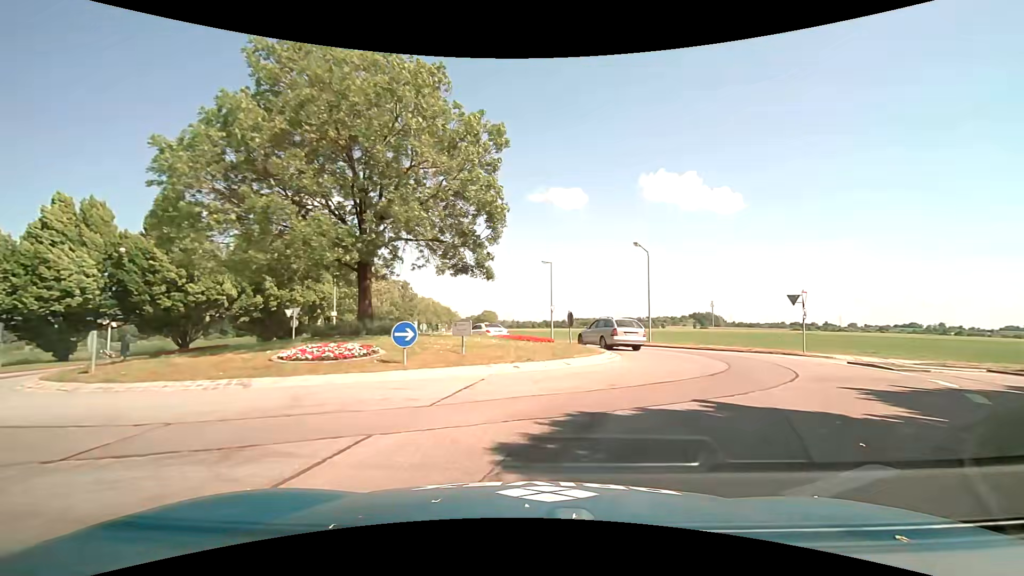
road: secondary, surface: asphalt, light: Day
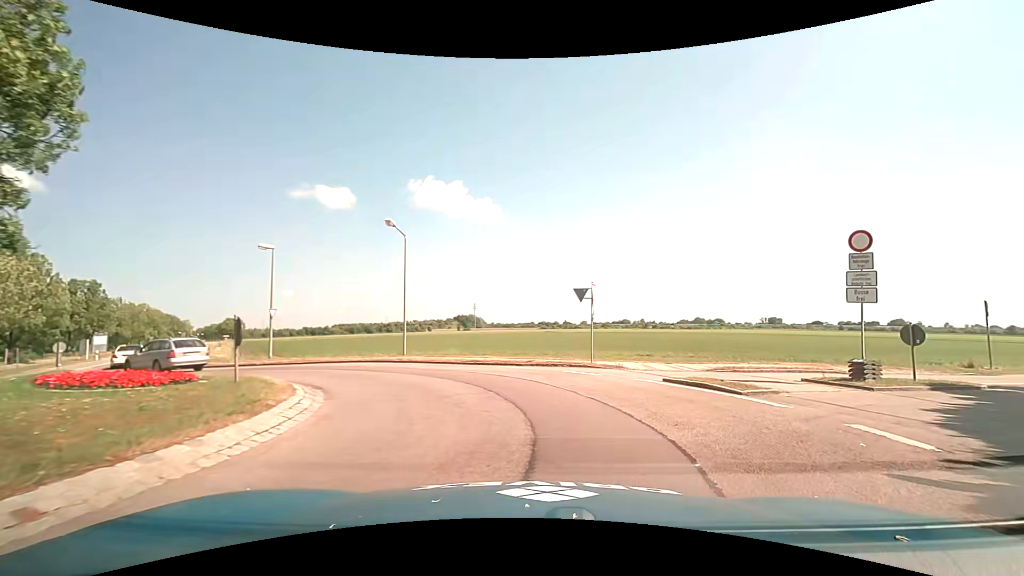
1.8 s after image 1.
(+2.0, +8.4) m; +28°
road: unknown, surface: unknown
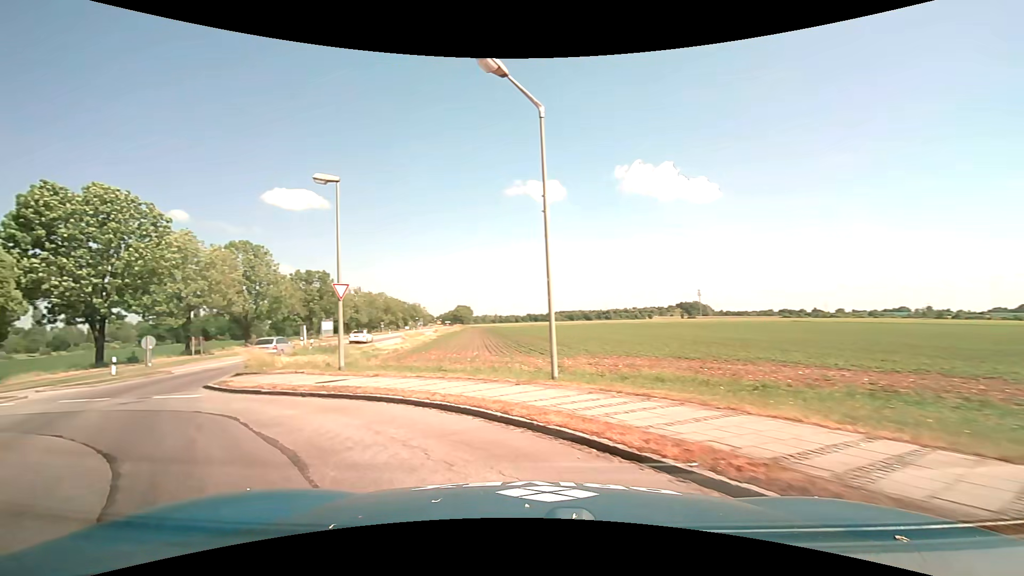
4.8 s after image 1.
(-1.6, +15.3) m; -25°
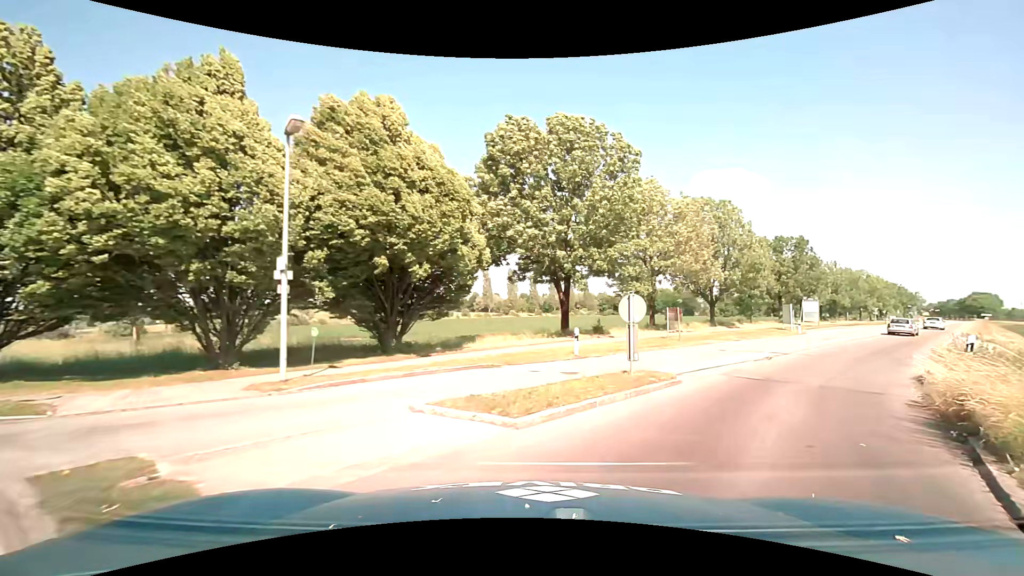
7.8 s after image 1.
(-10.0, +14.0) m; -46°
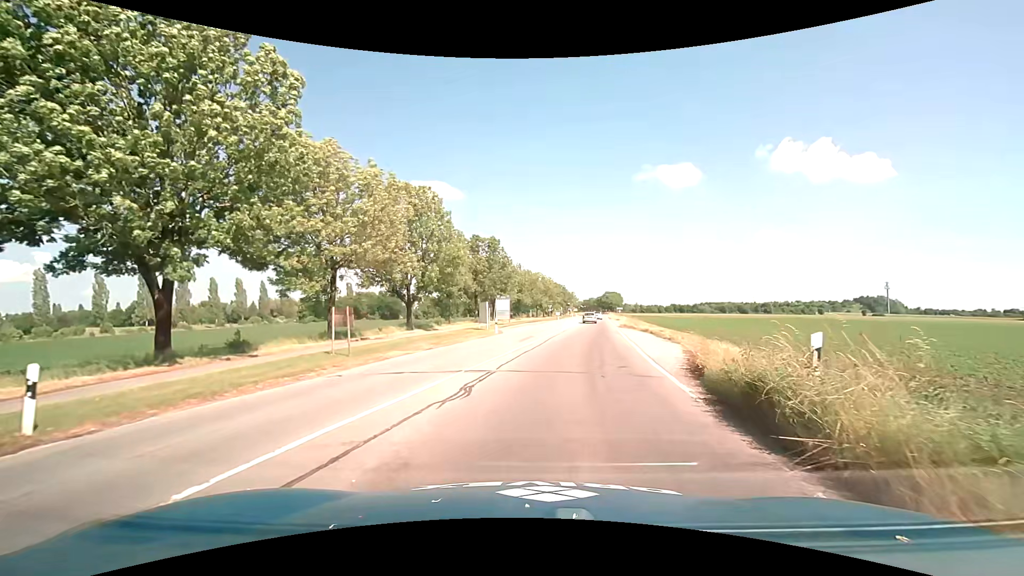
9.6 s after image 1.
(+3.0, +9.2) m; +32°
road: secondary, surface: asphalt
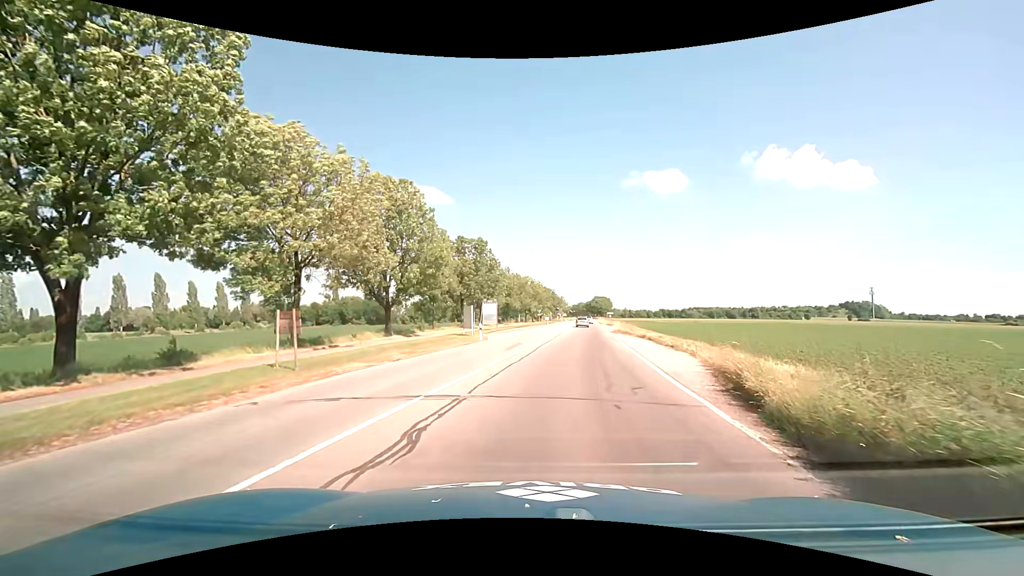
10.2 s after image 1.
(0.0, +3.3) m; 0°
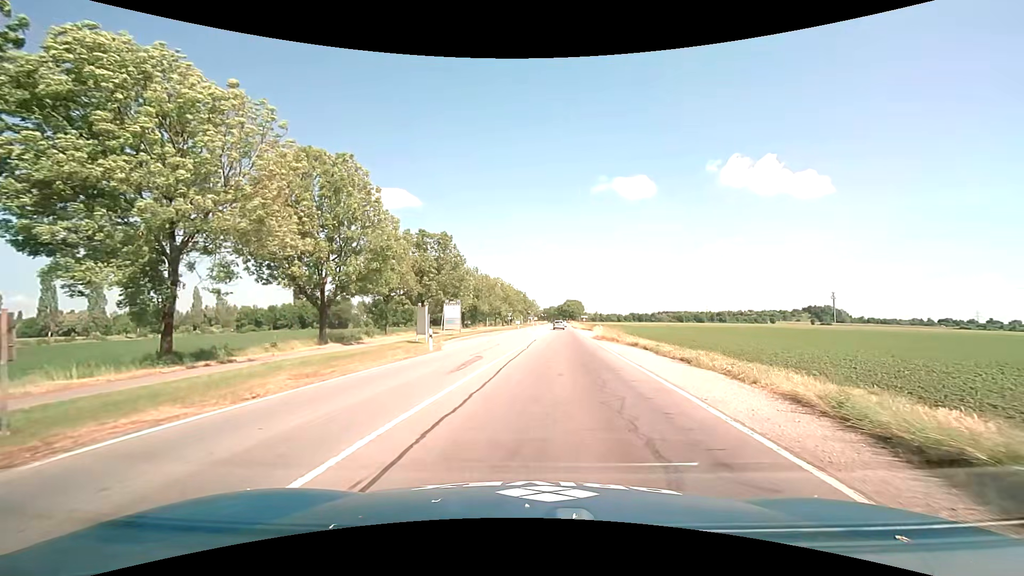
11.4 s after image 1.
(+0.2, +7.6) m; +4°
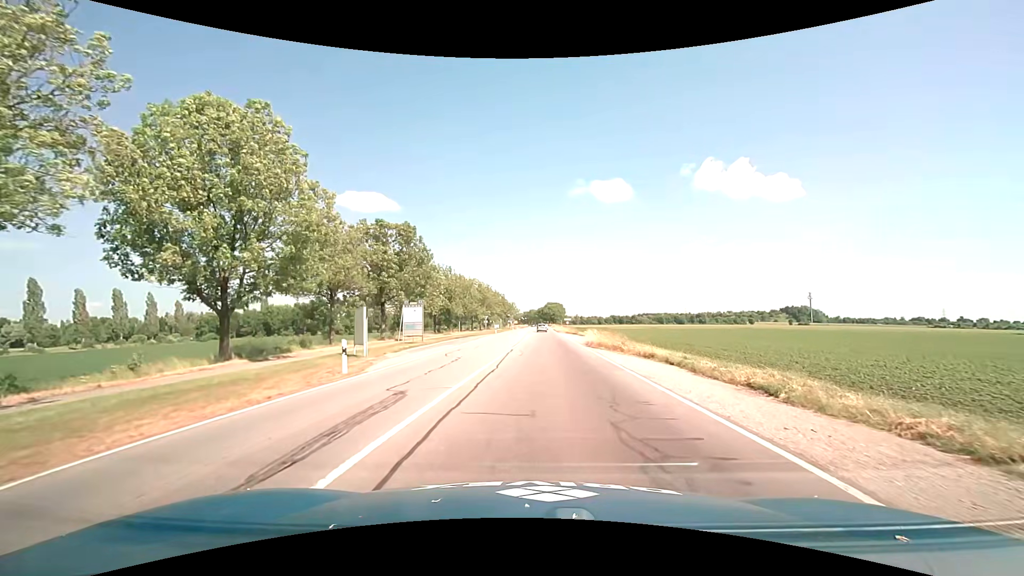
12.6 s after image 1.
(+0.2, +9.0) m; +2°
(0, +10) (0, +20) (+1, +30) (+1, +40) (+1, +50) (+2, +60) (+2, +70) (+2, +80) (+2, +90) (+3, +100) m
